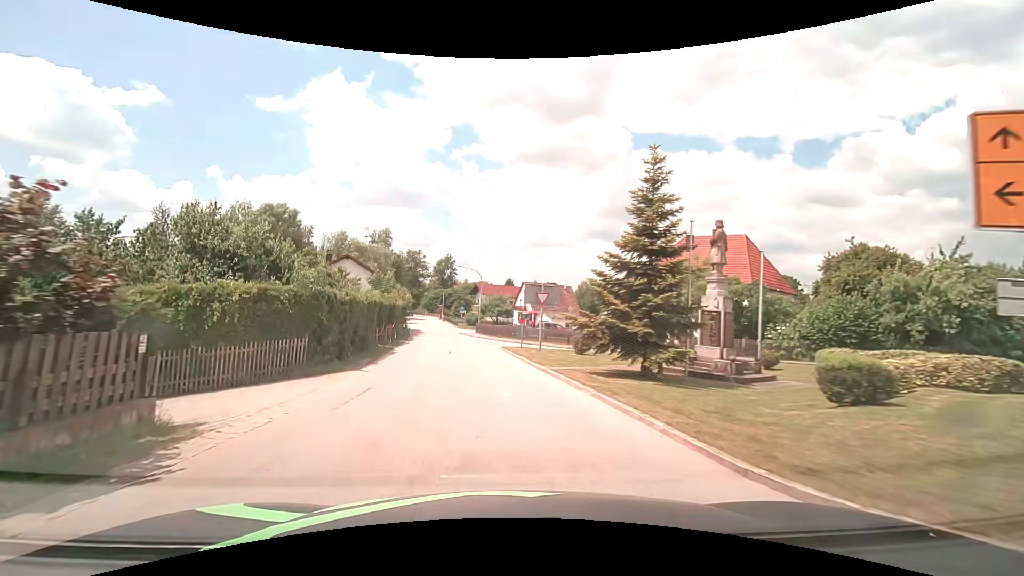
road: tertiary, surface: asphalt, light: Day
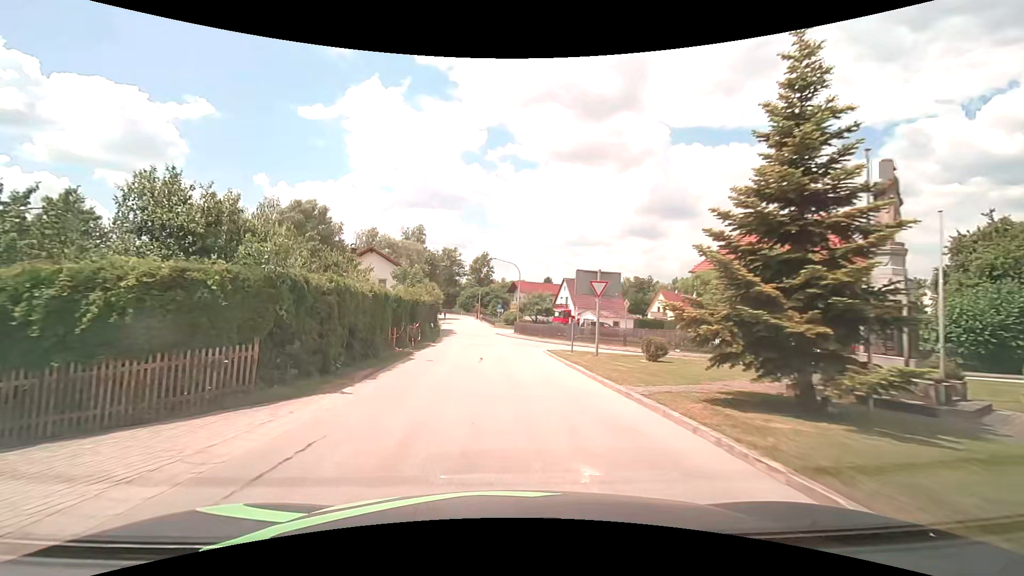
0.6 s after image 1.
(-0.3, +5.8) m; -4°
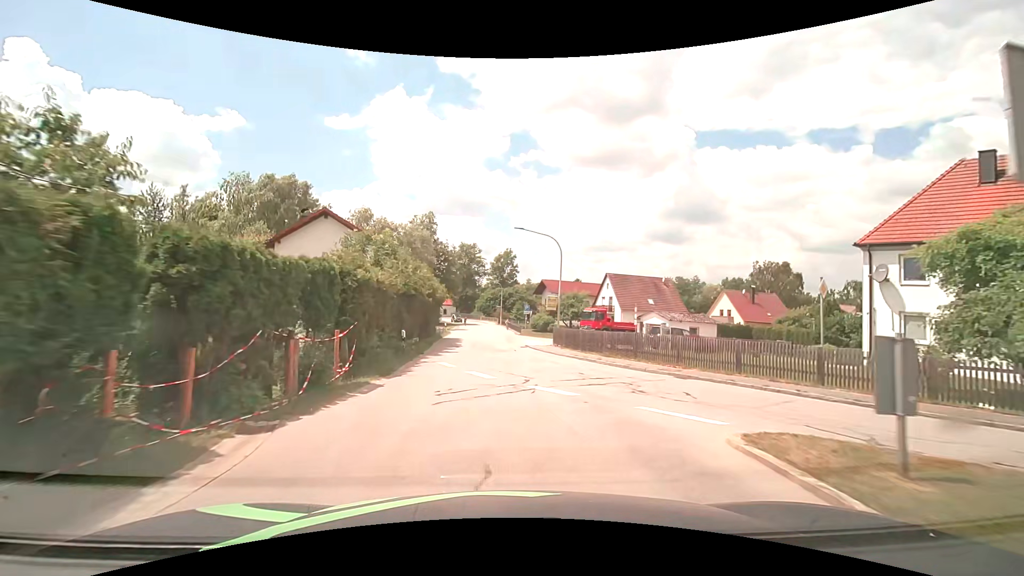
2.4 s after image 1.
(-0.6, +17.3) m; -3°
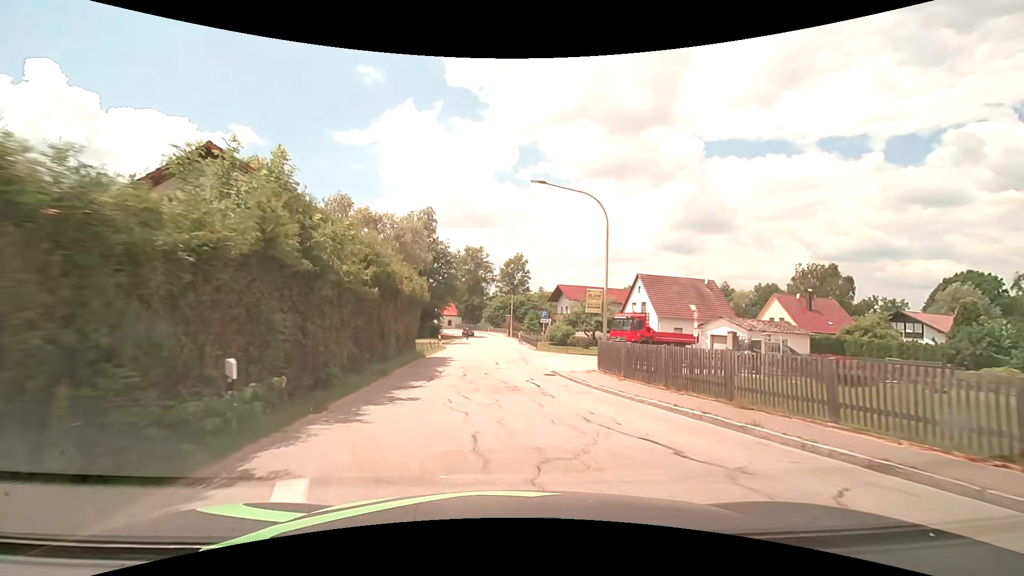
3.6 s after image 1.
(-0.1, +11.9) m; -1°
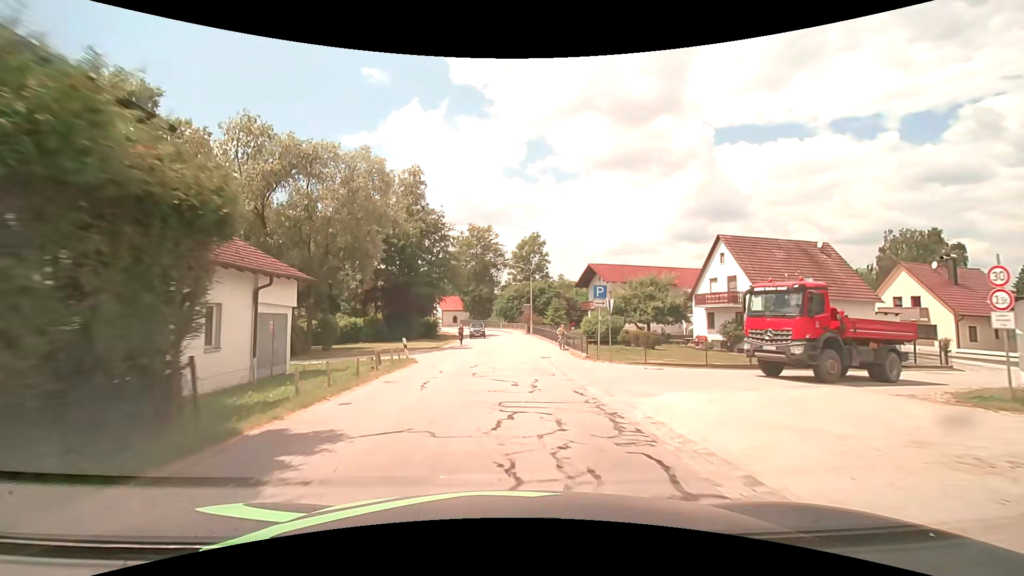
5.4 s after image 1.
(-0.5, +19.2) m; -2°
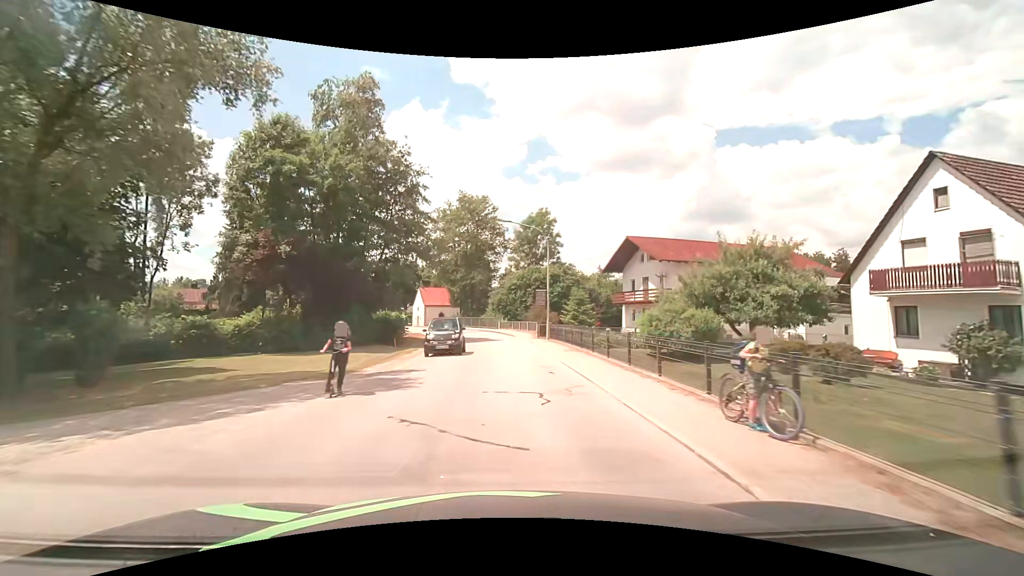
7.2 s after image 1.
(-0.2, +20.0) m; 0°
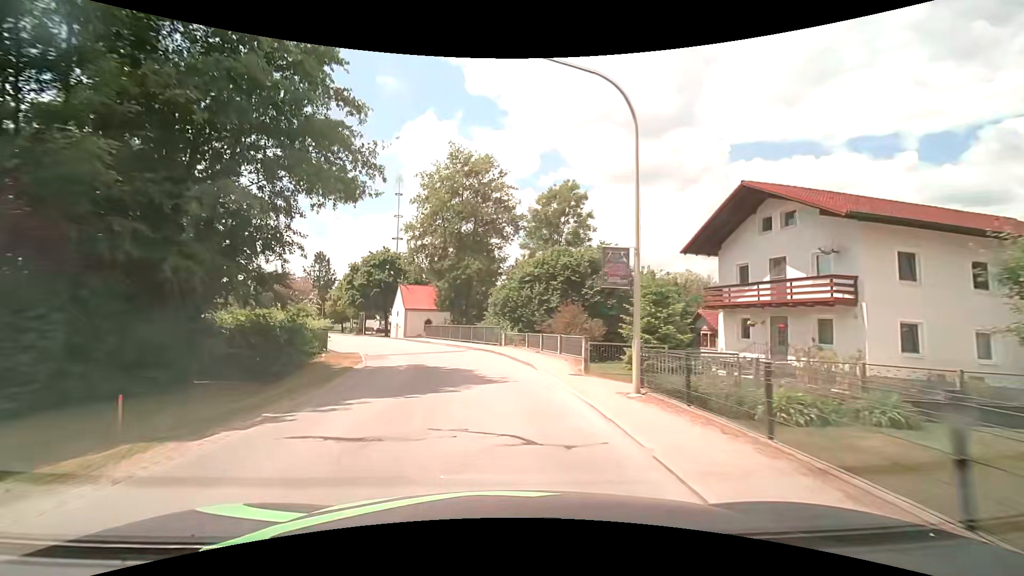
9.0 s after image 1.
(+0.1, +20.4) m; -1°
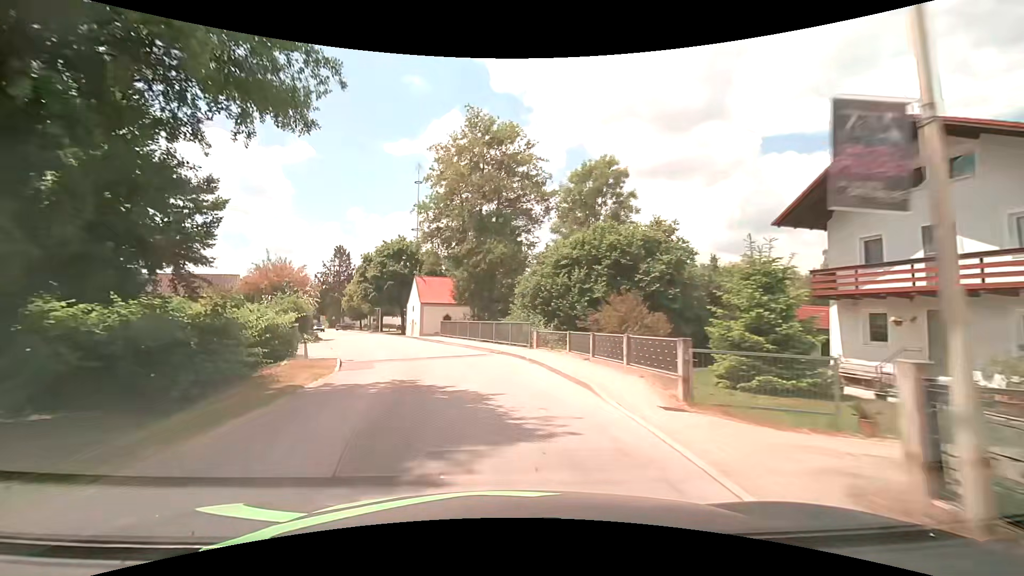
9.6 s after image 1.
(-0.1, +6.9) m; -3°
(-1, +10) (-3, +20) (-6, +29) (-9, +39) (-13, +48) (-17, +57) (-20, +66) (-24, +76) (-29, +85) (-33, +94) m
